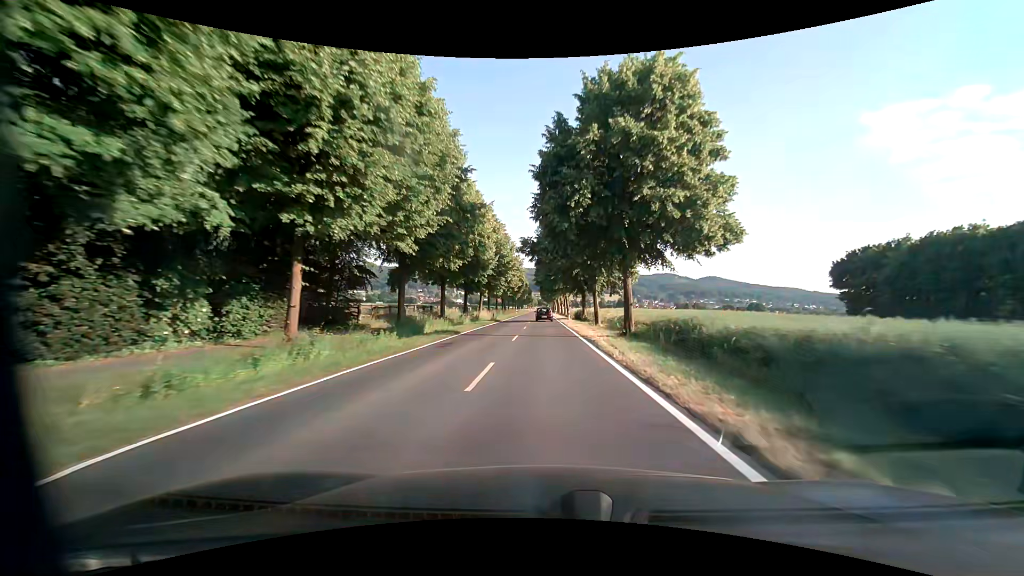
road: tertiary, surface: asphalt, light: Day
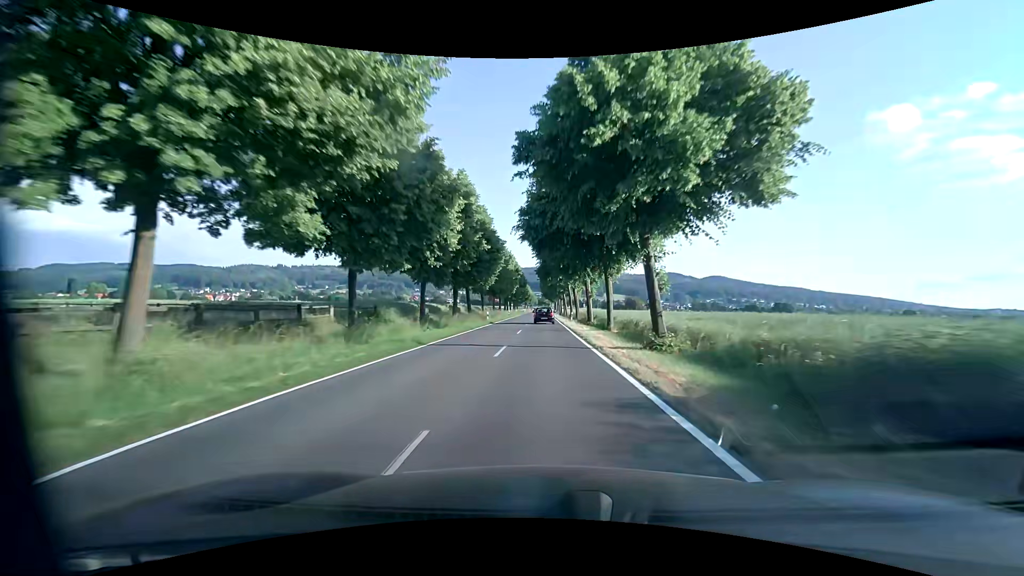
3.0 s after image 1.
(-0.4, +54.7) m; 0°
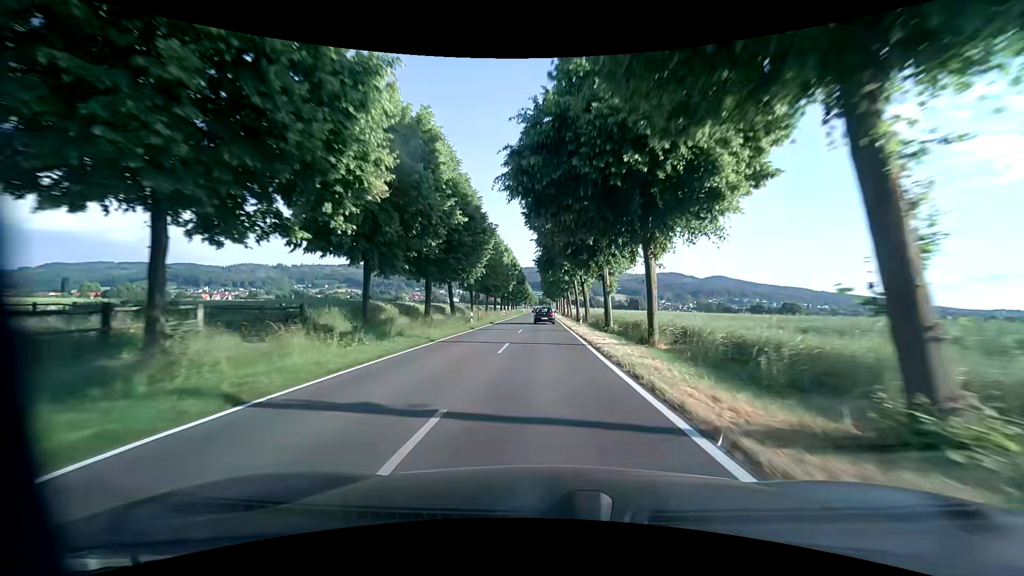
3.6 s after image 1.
(0.0, +10.9) m; 0°
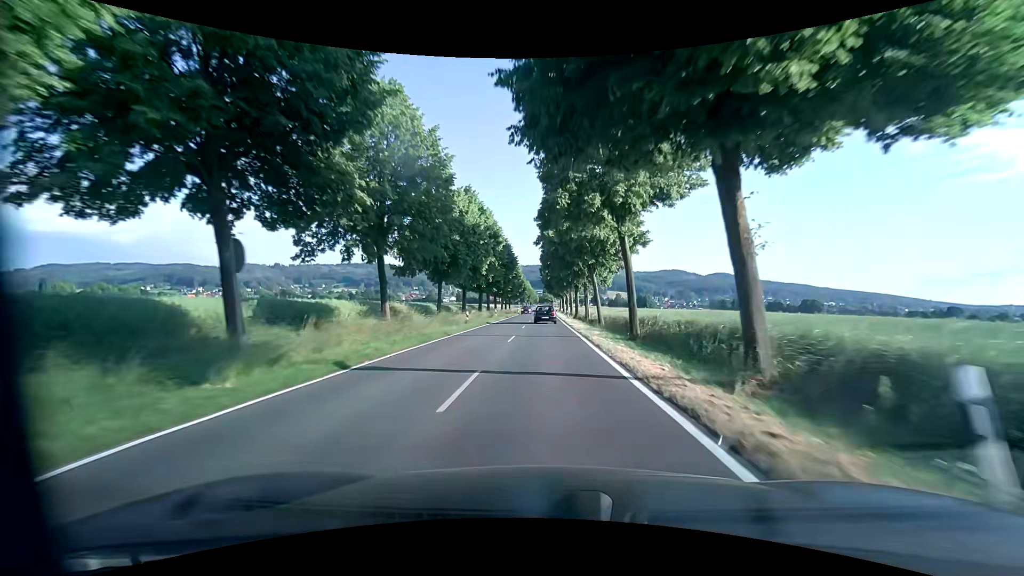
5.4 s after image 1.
(-0.2, +32.3) m; 0°
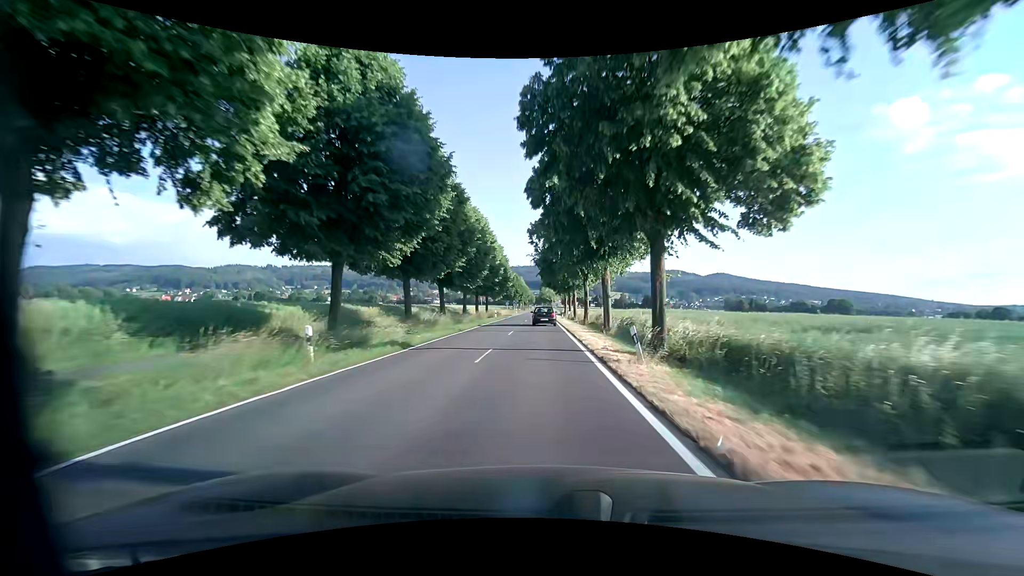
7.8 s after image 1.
(+0.1, +42.2) m; 0°
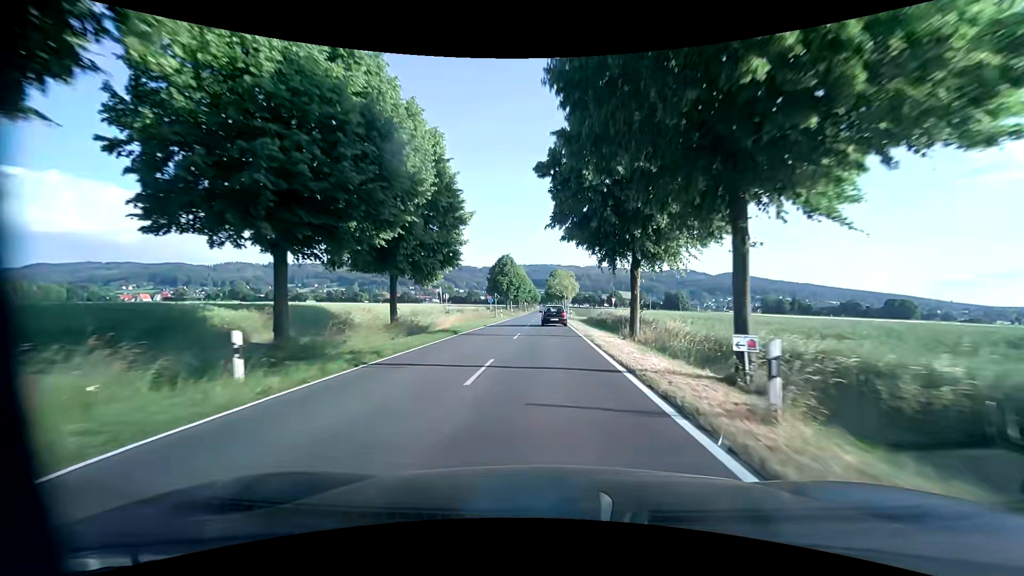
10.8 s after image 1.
(-0.2, +51.7) m; -1°
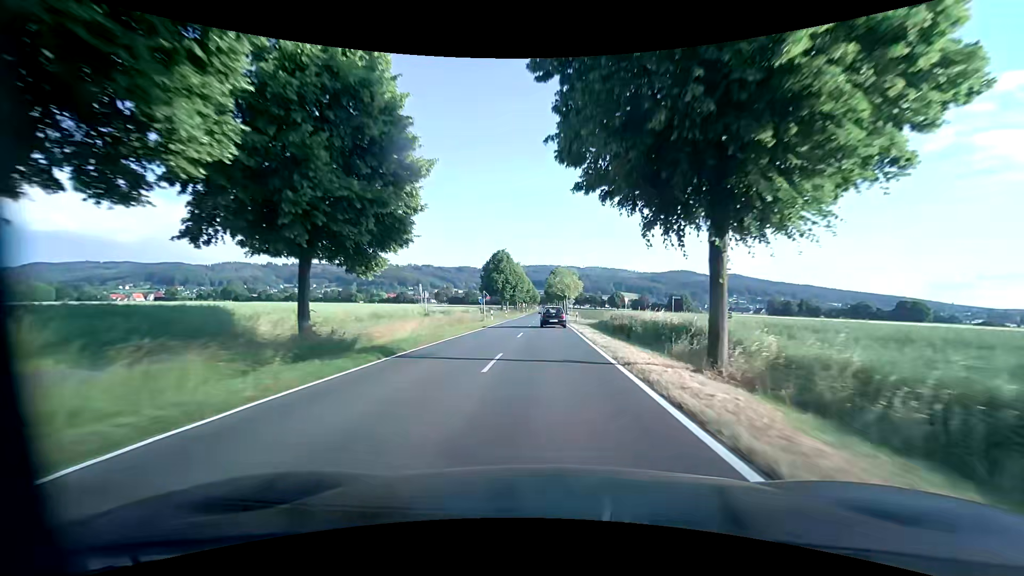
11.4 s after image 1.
(0.0, +10.3) m; 0°
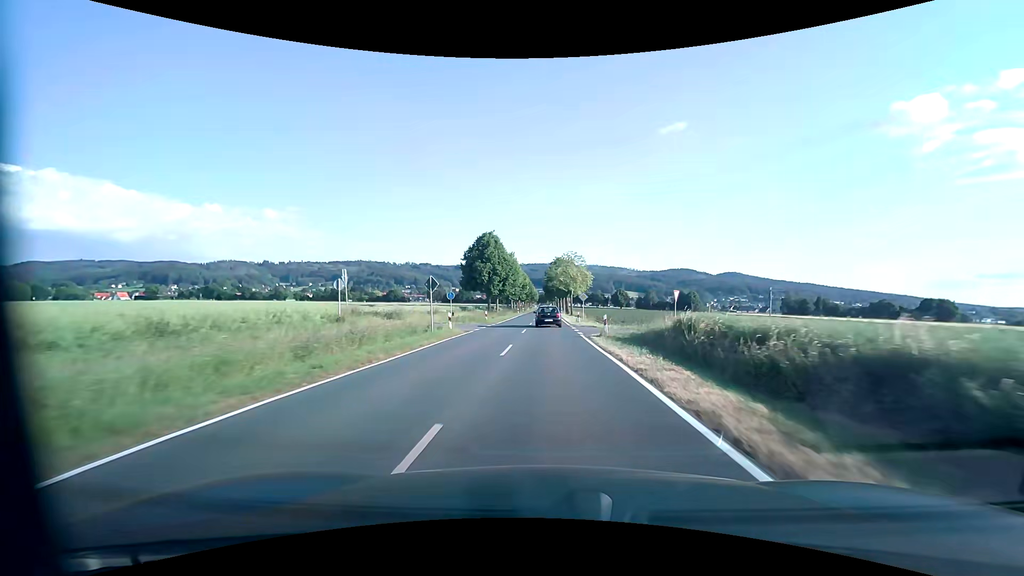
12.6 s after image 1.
(+0.1, +20.6) m; 0°
(0, +10) (0, +20) (0, +30) (0, +40) (0, +50) (0, +60) (+1, +70) (+1, +80) (+1, +90) (+1, +100) m
